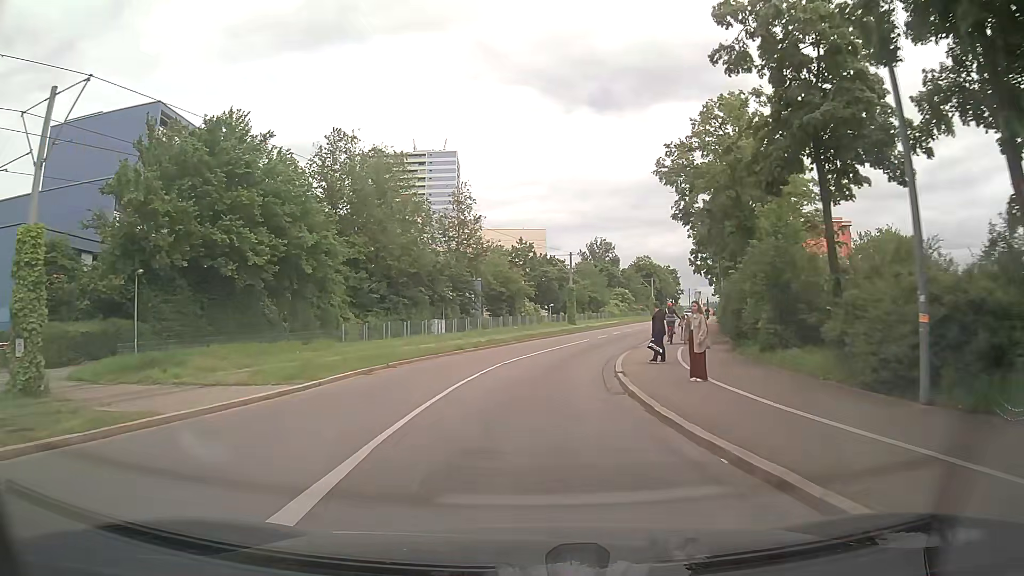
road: tertiary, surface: asphalt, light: Day
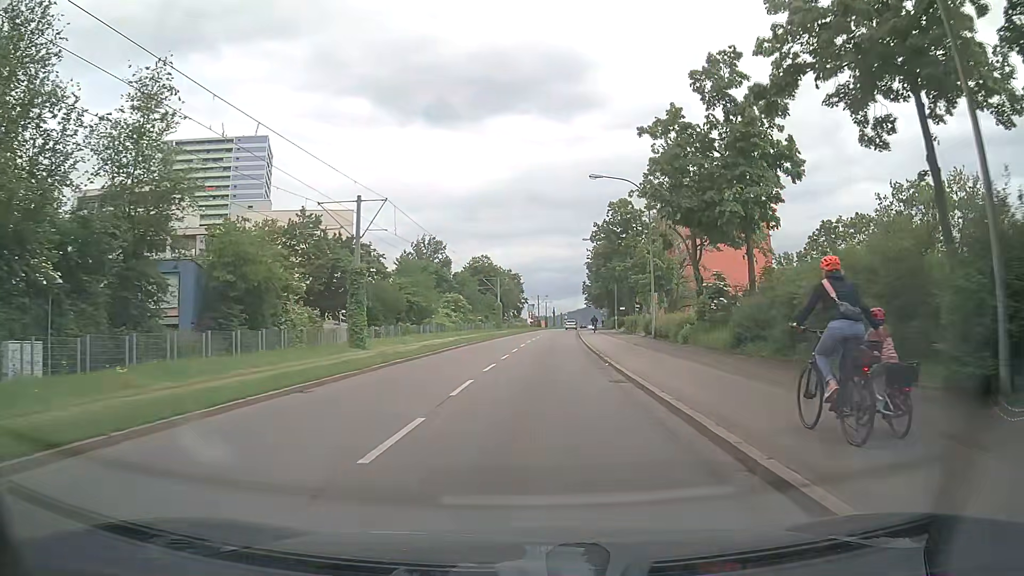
(+3.9, +34.4) m; +15°
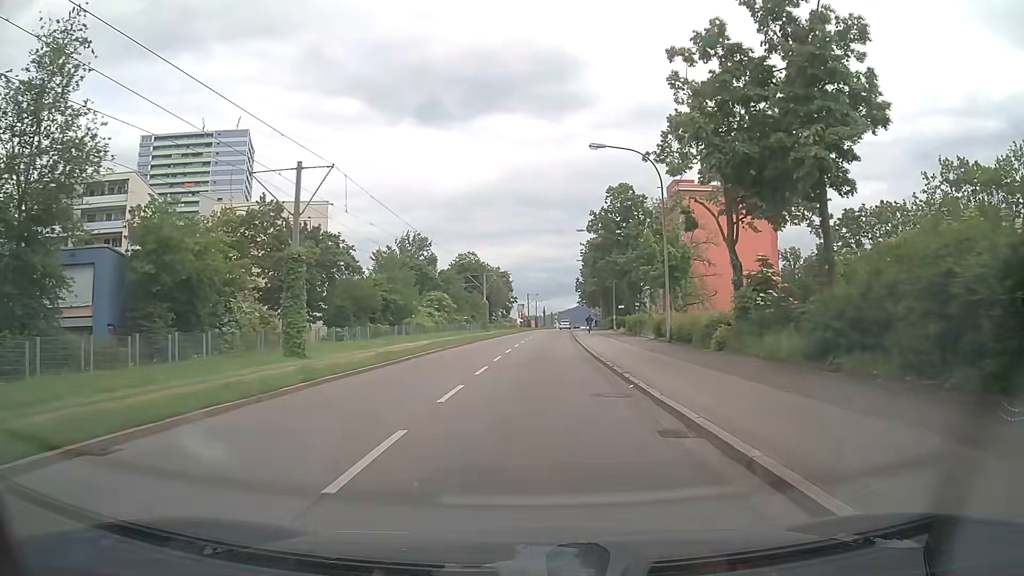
(0.0, +7.1) m; +1°
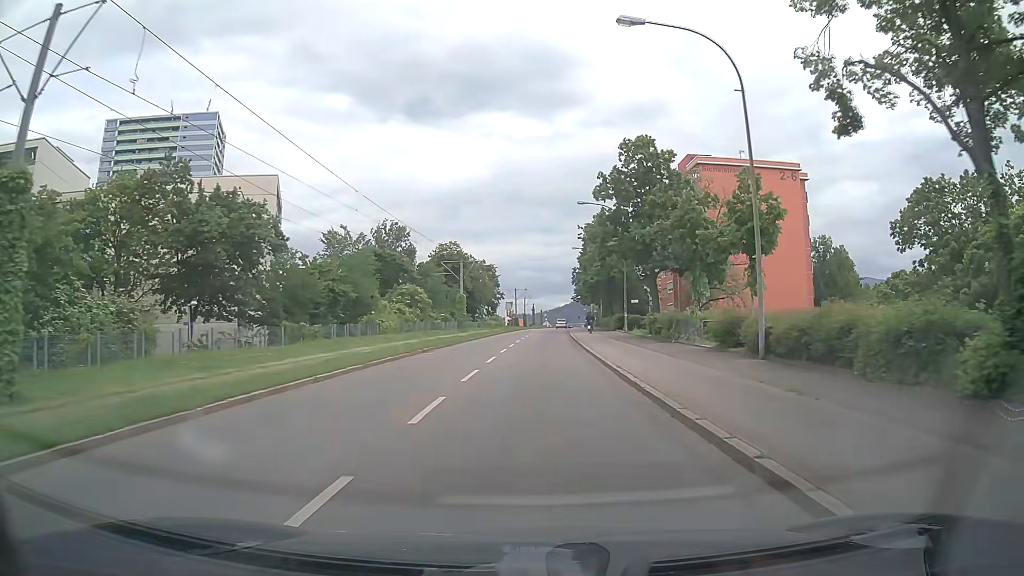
(+0.1, +14.6) m; +1°
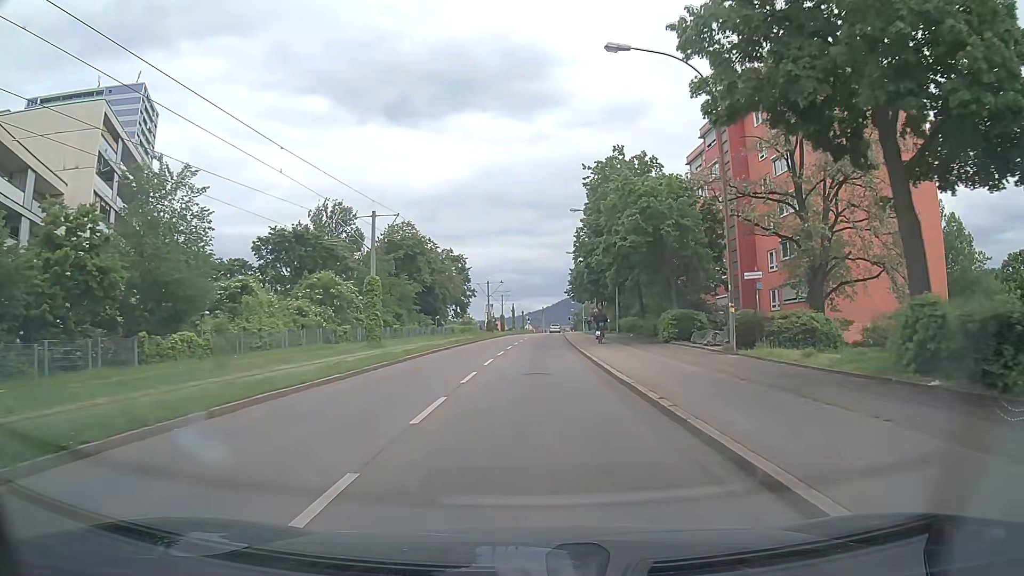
(+0.4, +29.9) m; +2°
(0, +10) (0, +20) (0, +30) (0, +40) (+1, +50) (+1, +60) (+1, +70) (+2, +80) (+2, +90) (+3, +100) m
